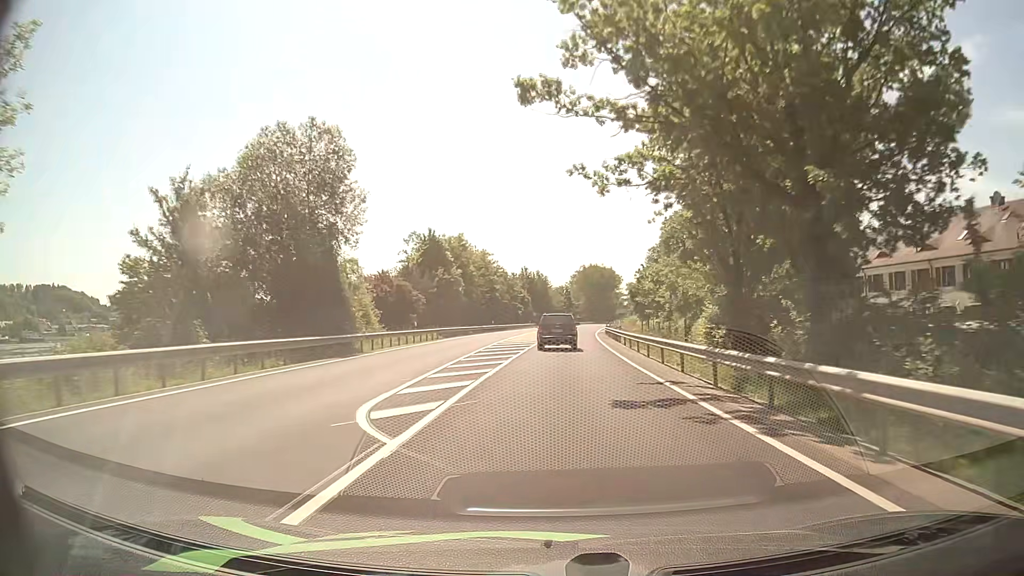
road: primary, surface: asphalt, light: Day
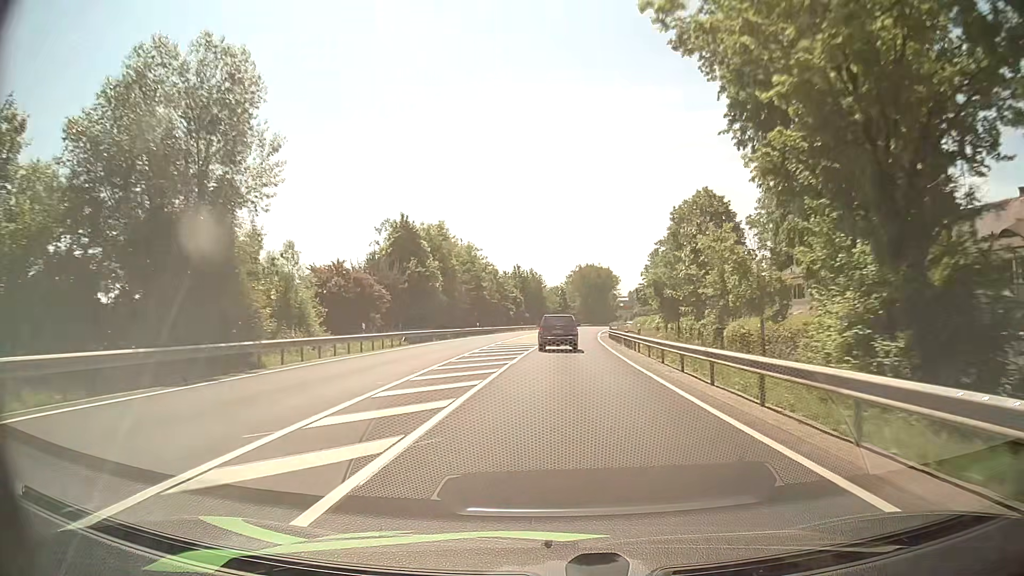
(+0.1, +11.3) m; +1°
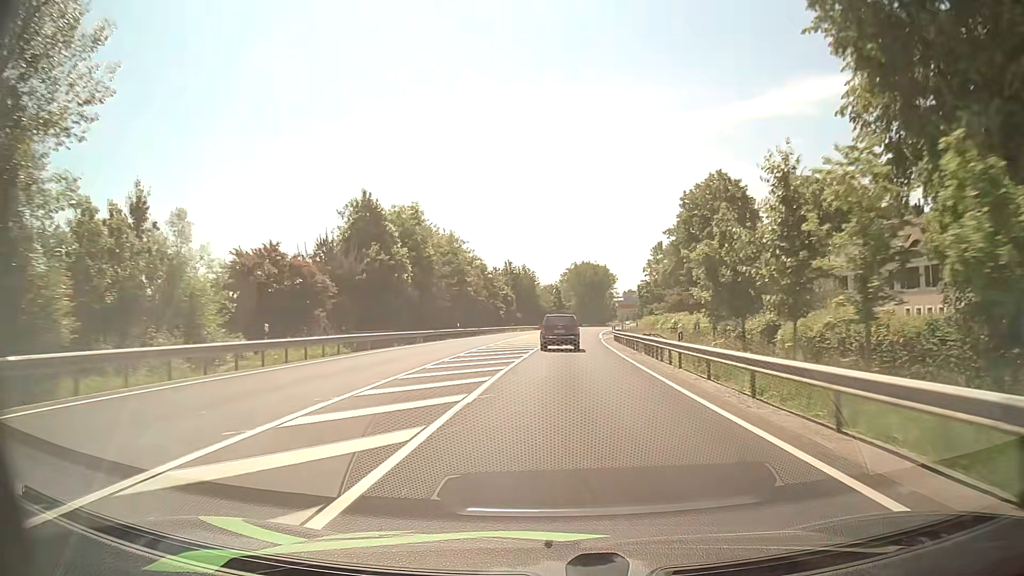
(0.0, +11.2) m; 0°
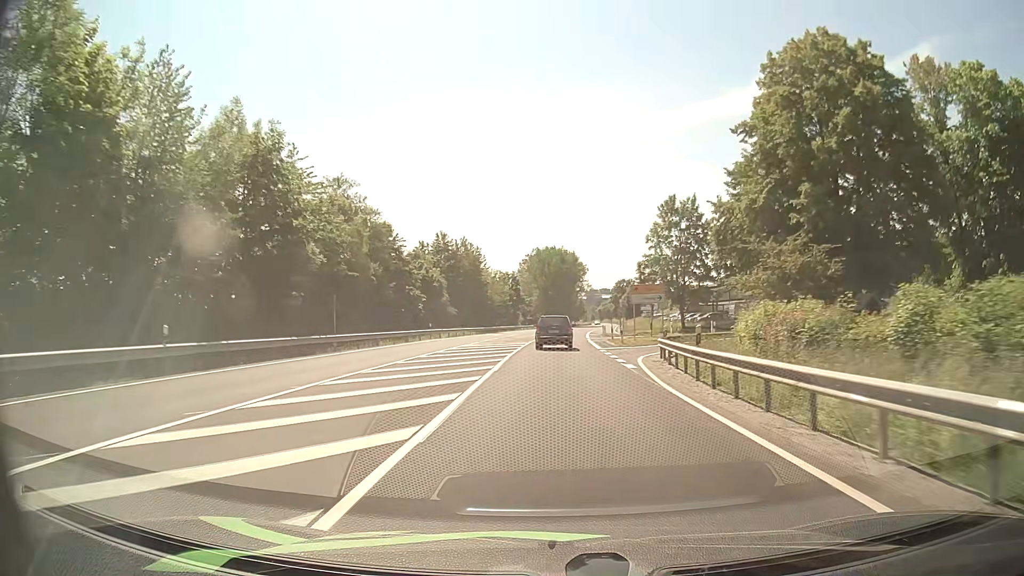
(+1.3, +44.1) m; +4°
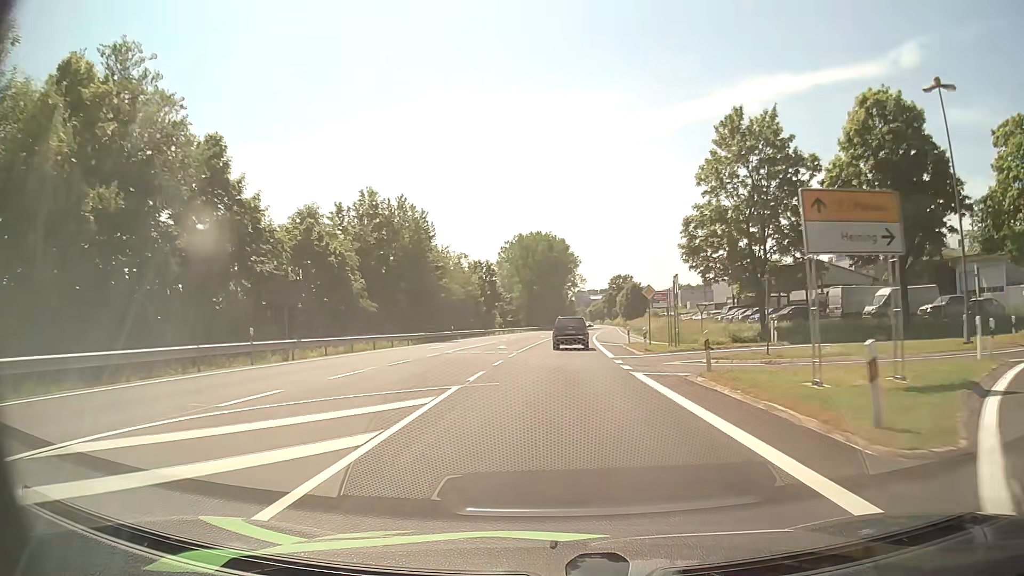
(+0.4, +33.3) m; +1°
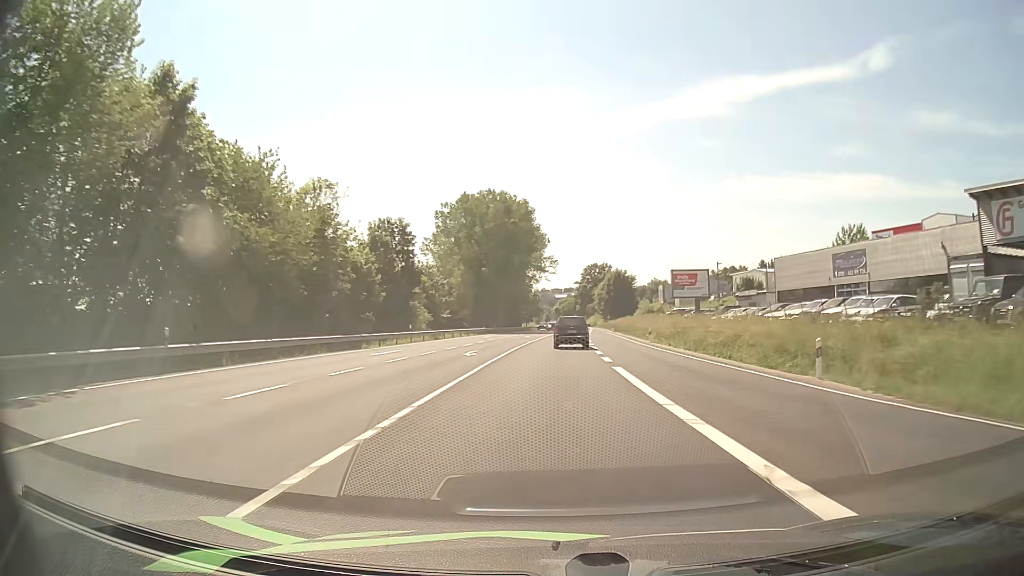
(+1.3, +45.1) m; +3°
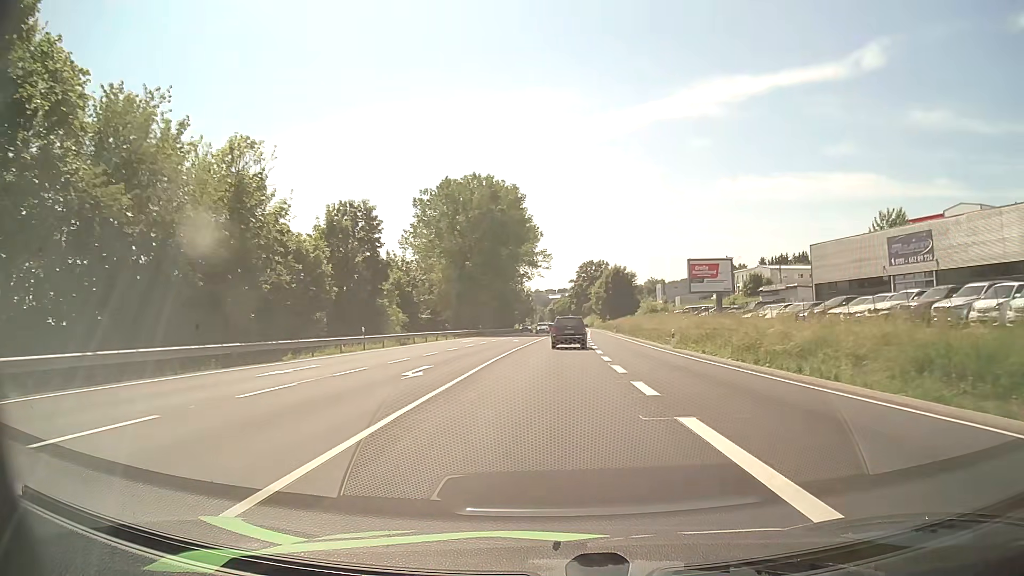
(+0.1, +11.4) m; 0°
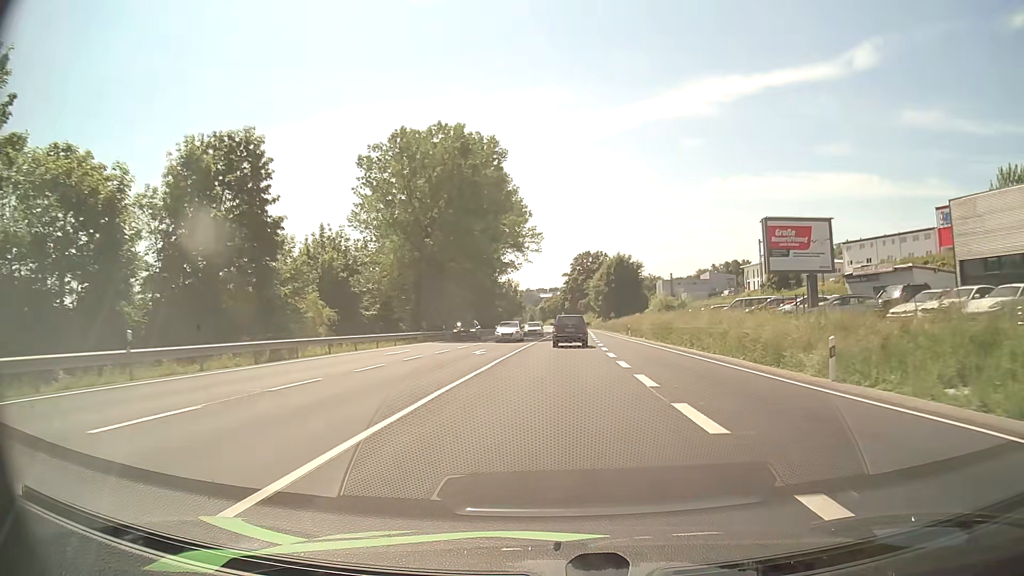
(+0.2, +22.7) m; +1°
(0, +10) (0, +20) (0, +30) (+1, +40) (+1, +50) (+1, +60) (+2, +70) (+2, +80) (+3, +90) (+3, +100) m
